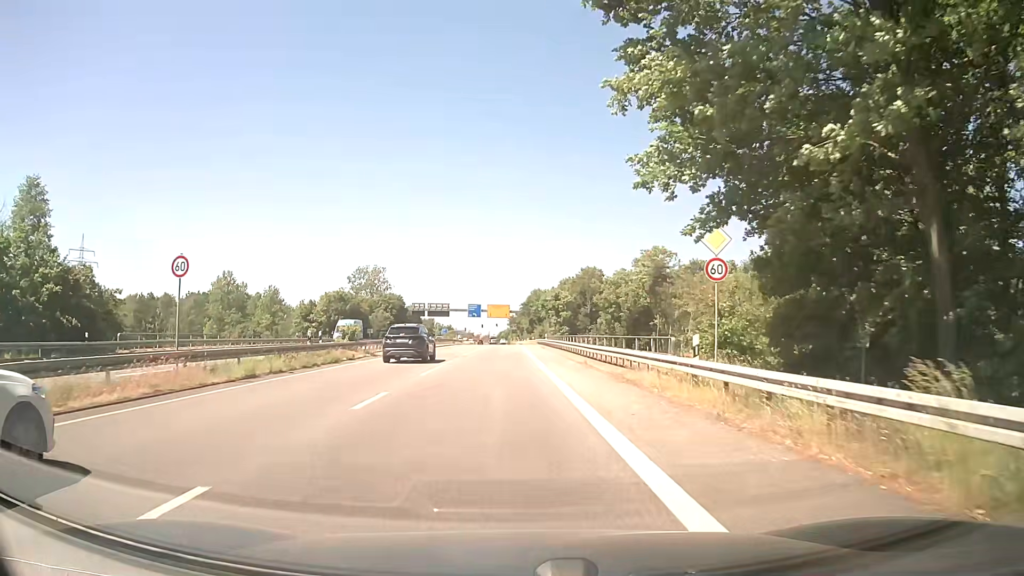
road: secondary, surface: asphalt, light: Day
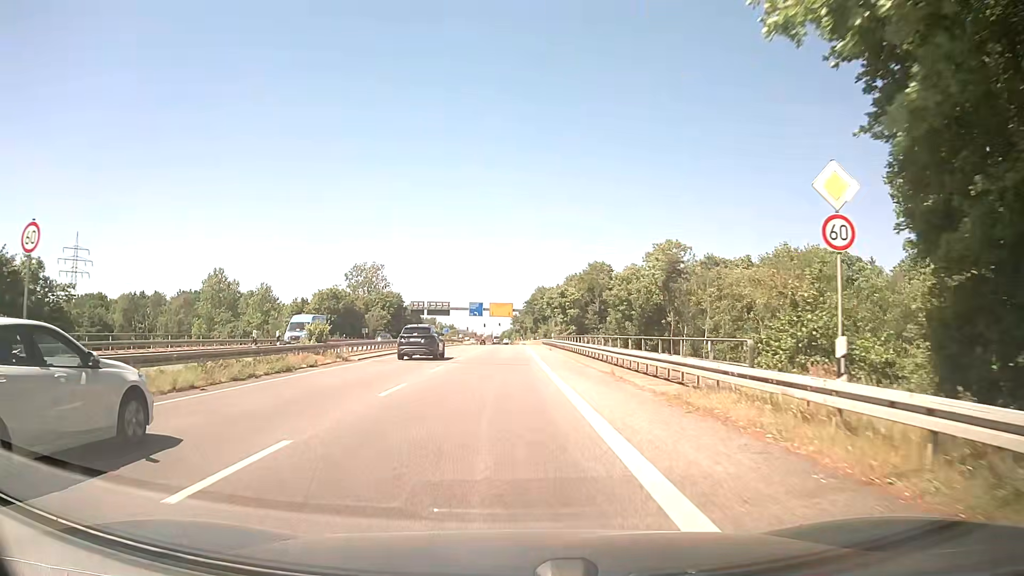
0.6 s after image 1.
(0.0, +6.7) m; -1°
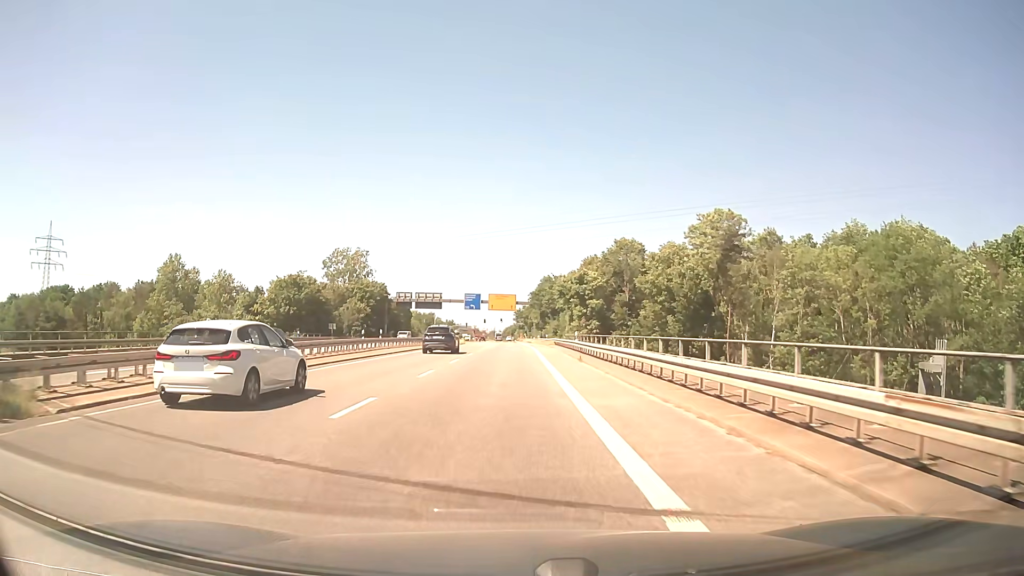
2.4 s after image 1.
(0.0, +22.2) m; 0°
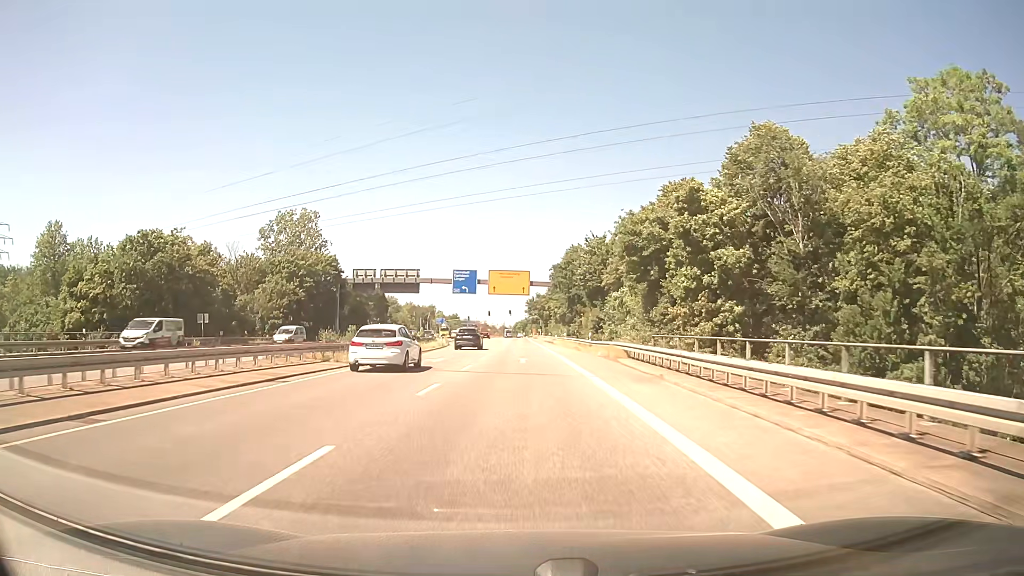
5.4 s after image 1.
(-0.4, +41.7) m; -1°
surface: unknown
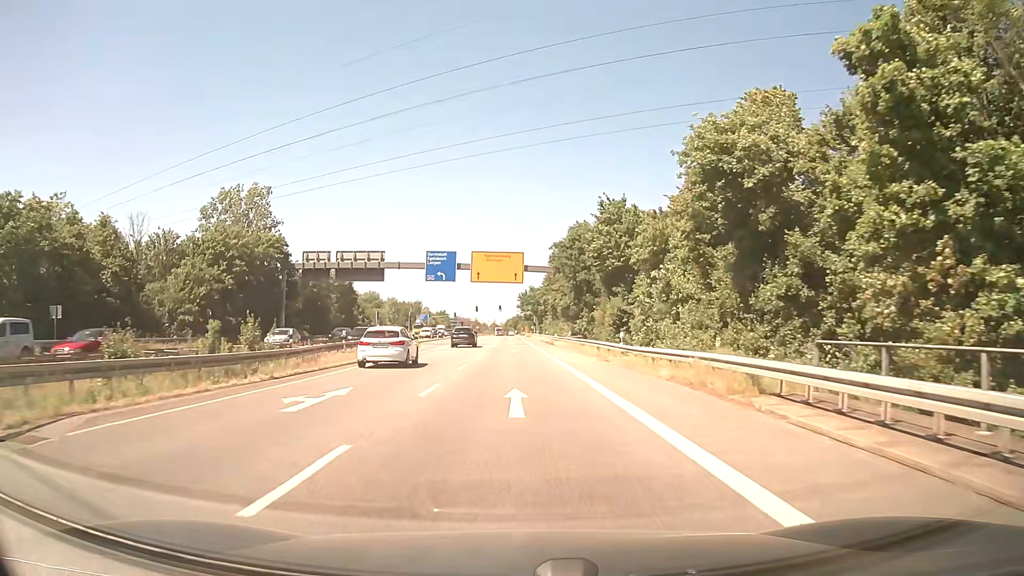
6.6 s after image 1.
(0.0, +17.8) m; +1°
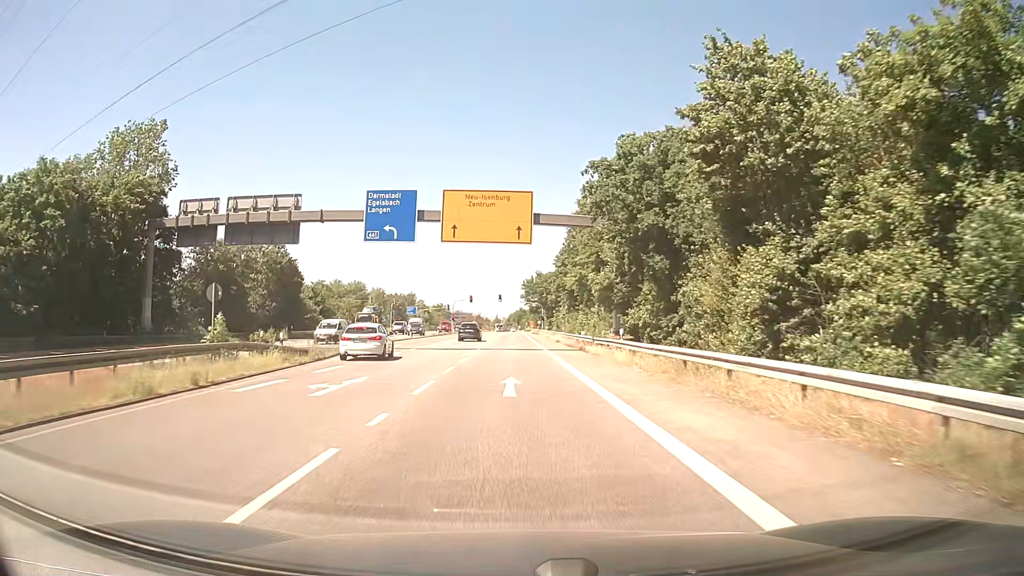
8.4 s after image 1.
(0.0, +27.6) m; 0°
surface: asphalt
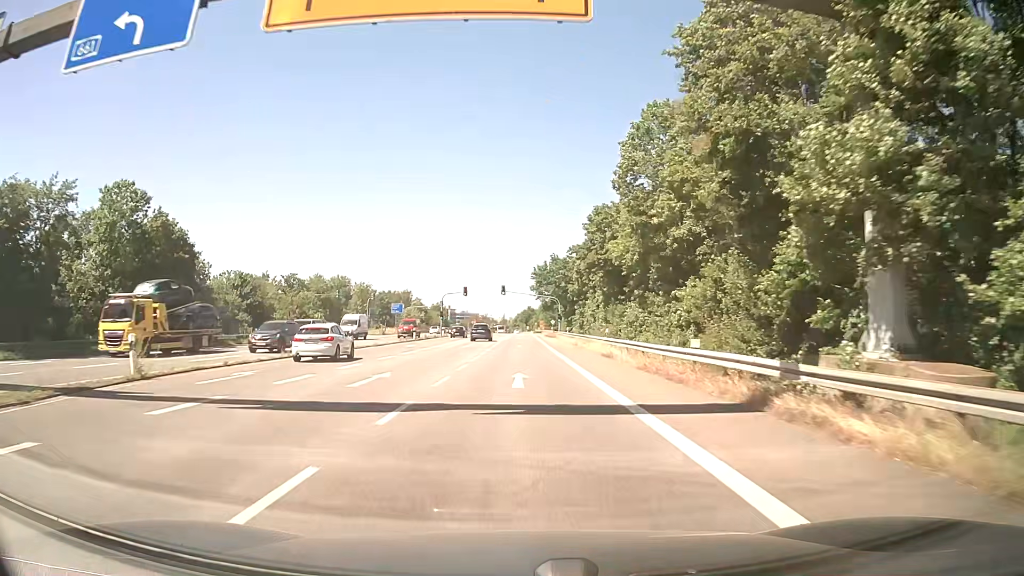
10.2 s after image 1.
(-0.2, +28.0) m; -1°
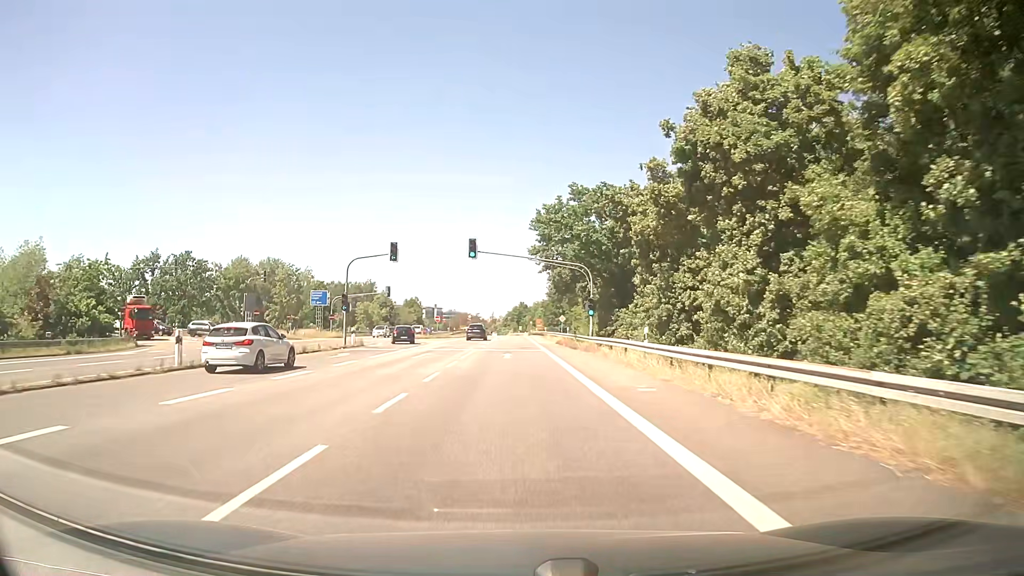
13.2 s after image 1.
(+0.3, +46.8) m; +1°
